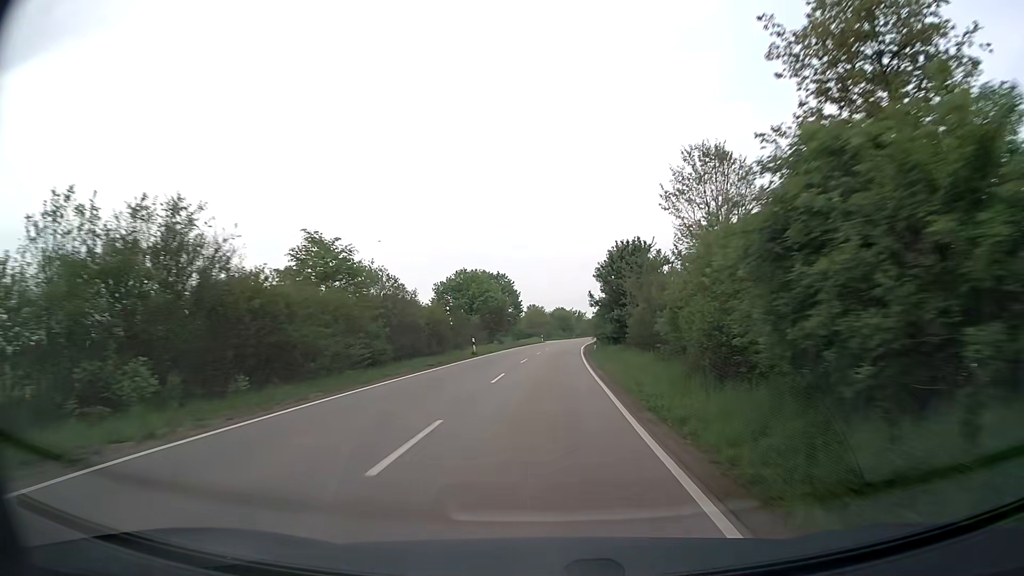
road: secondary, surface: asphalt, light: Day
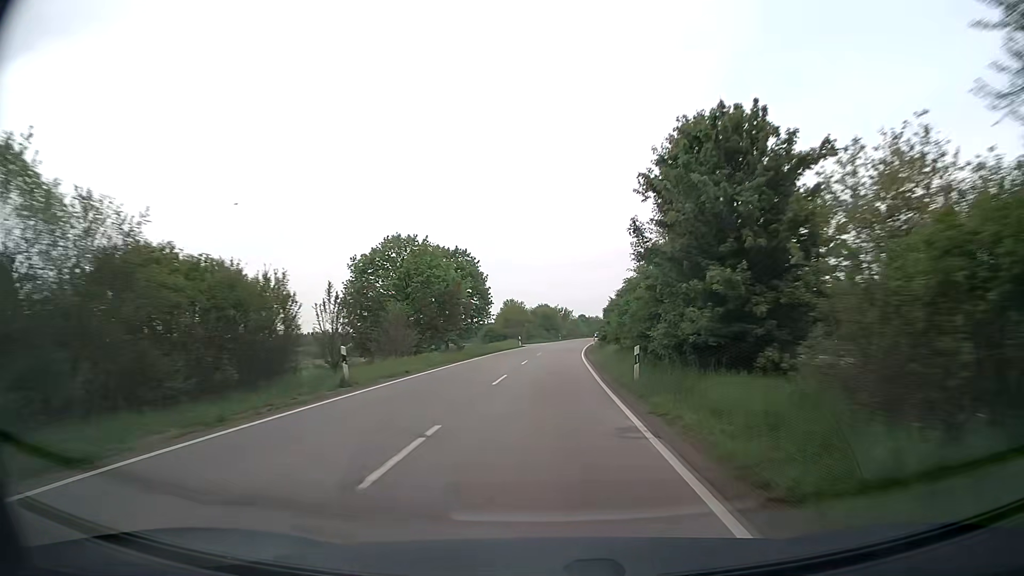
(+0.3, +24.8) m; +1°
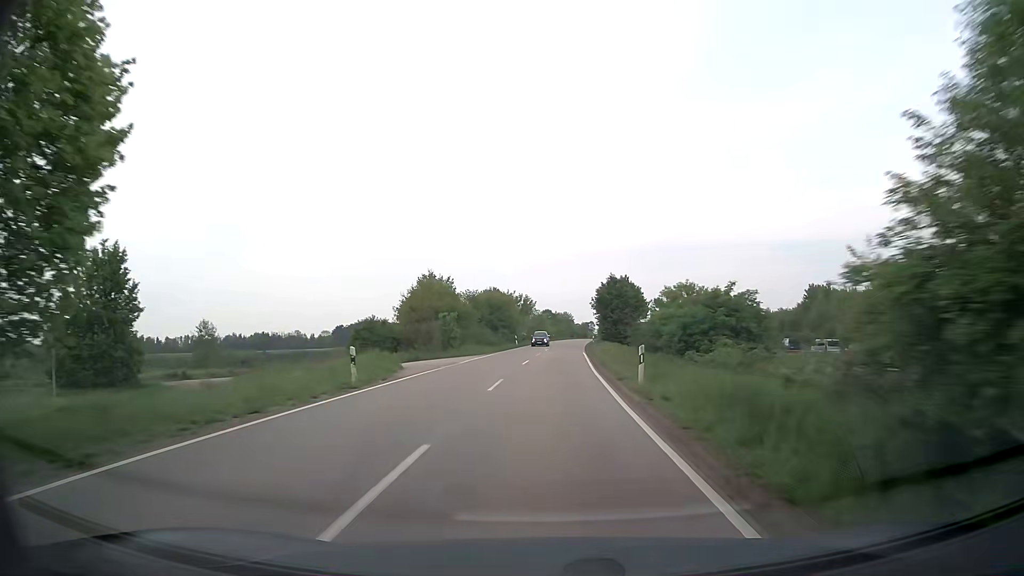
(+1.4, +49.9) m; +3°
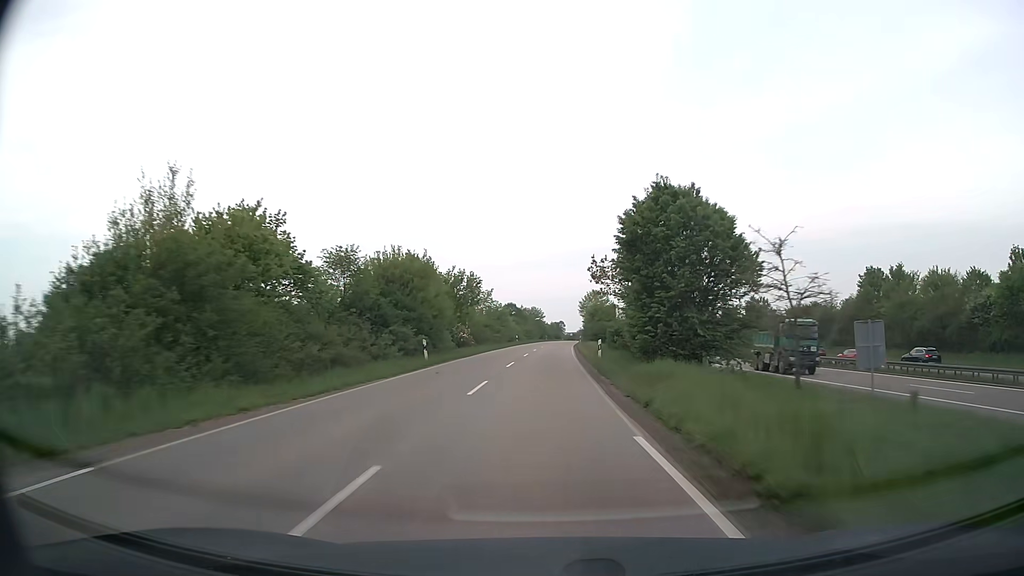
(+1.2, +37.5) m; +3°
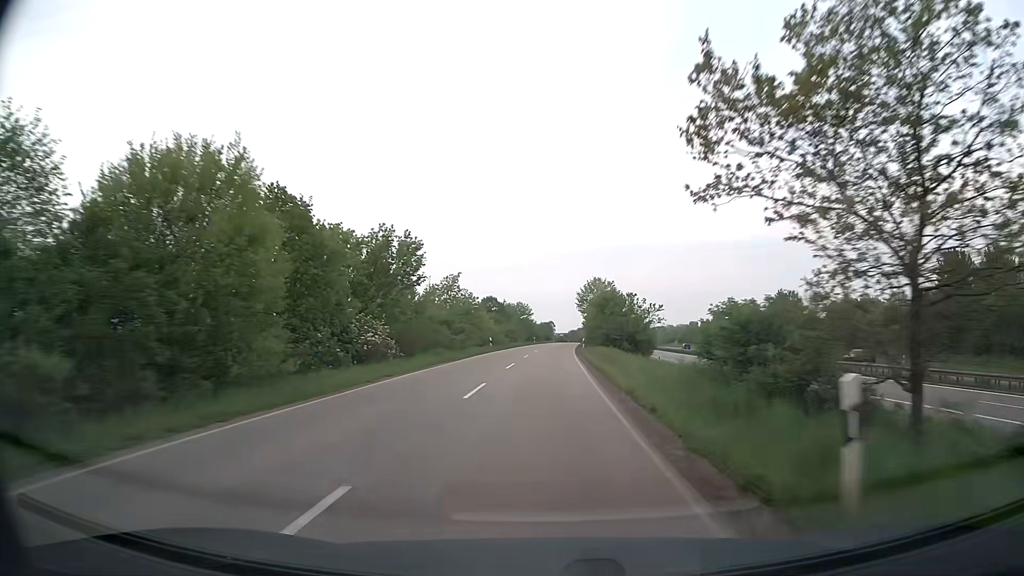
(+0.2, +25.1) m; +1°
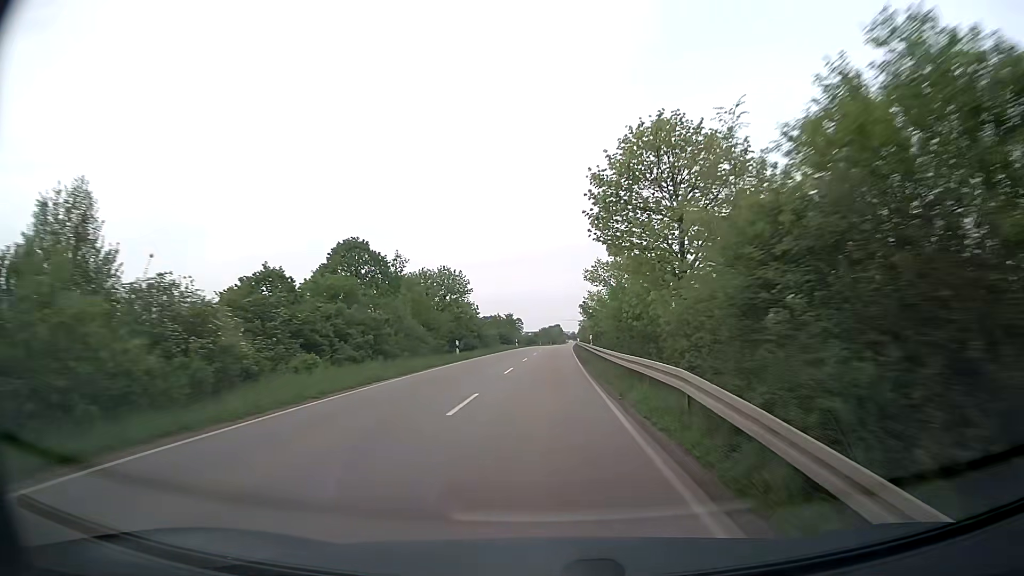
(+1.4, +62.8) m; +2°
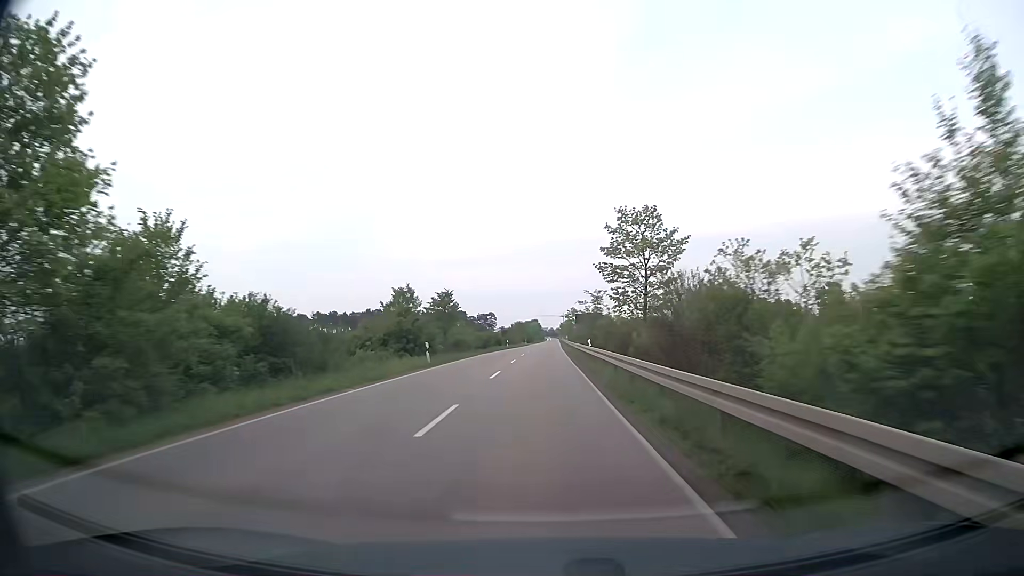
(+1.0, +50.7) m; +2°
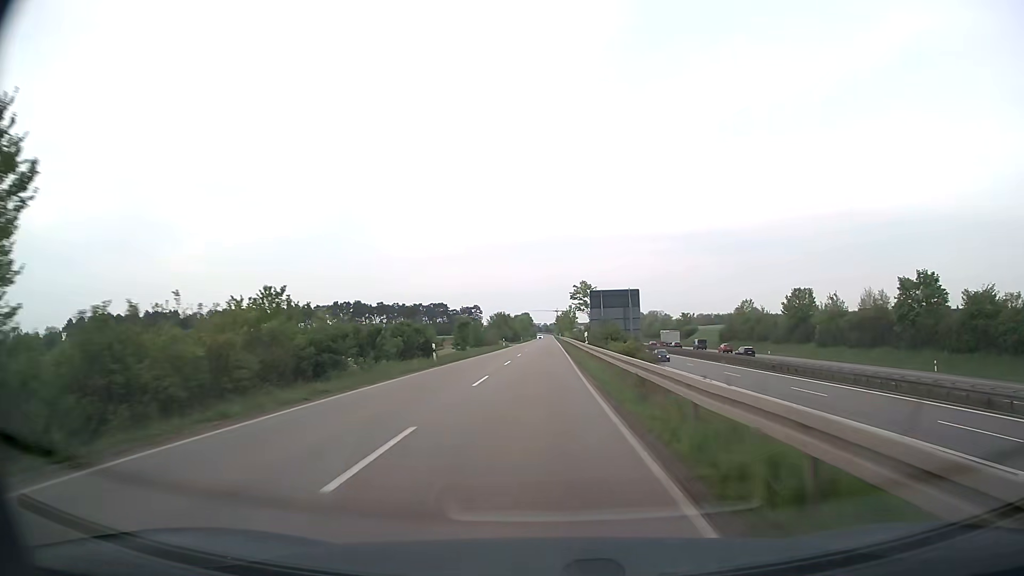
(+0.4, +51.3) m; +1°
(0, +10) (0, +20) (0, +30) (0, +40) (0, +50) (0, +60) (0, +70) (0, +80) (0, +90) (0, +100) m
